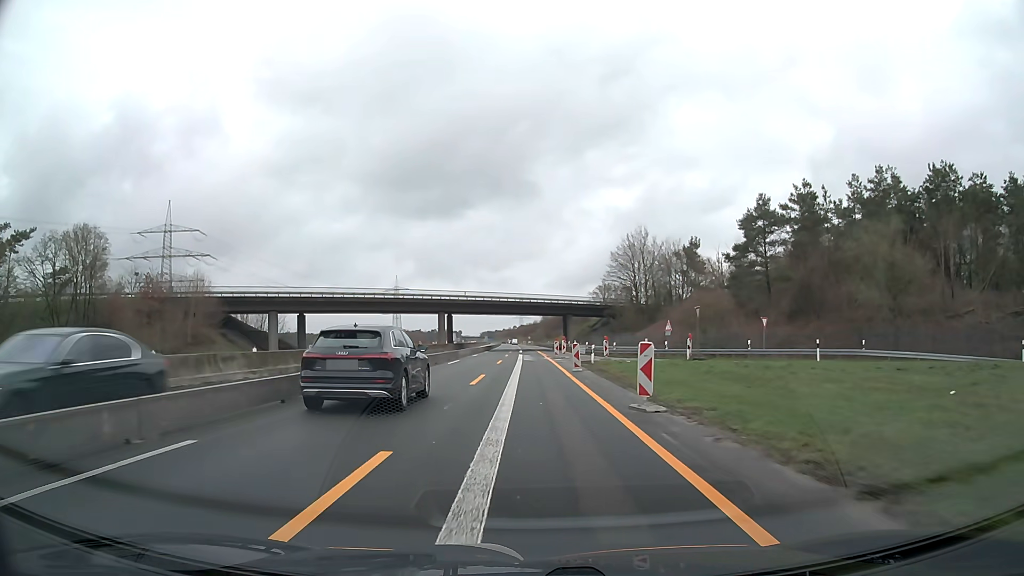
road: motorway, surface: asphalt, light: Day
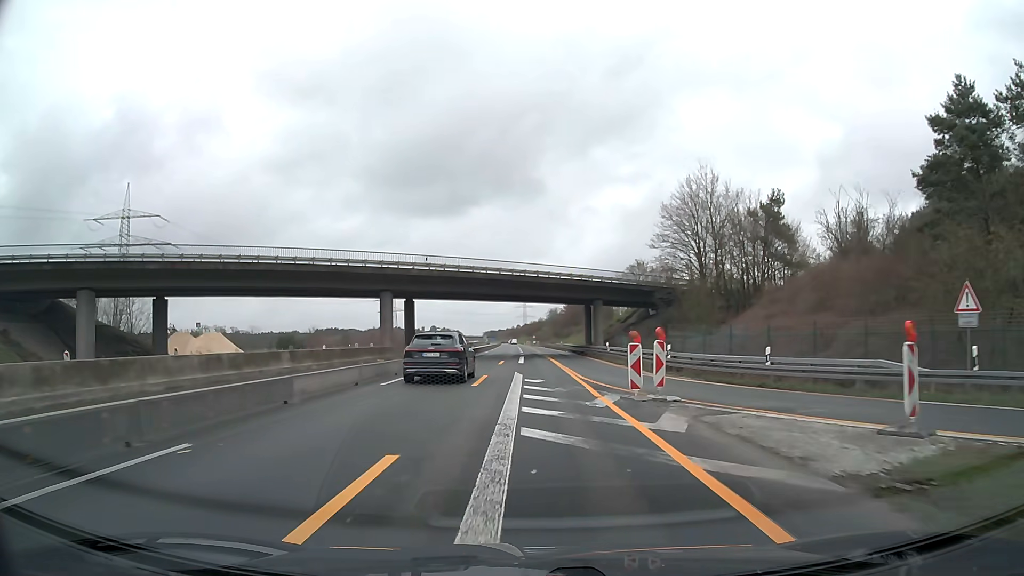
(-0.2, +36.5) m; 0°
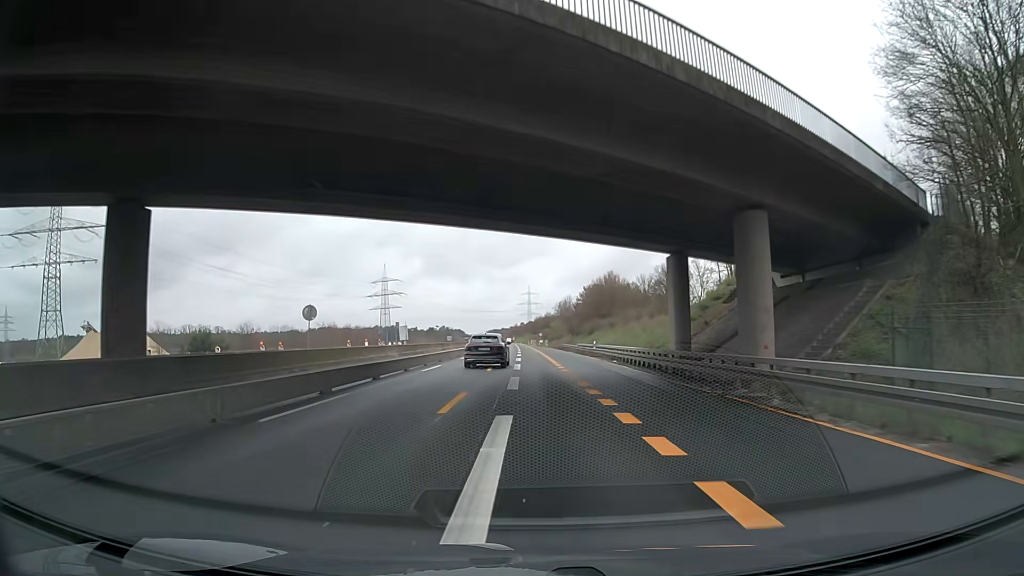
(-0.1, +45.6) m; 0°
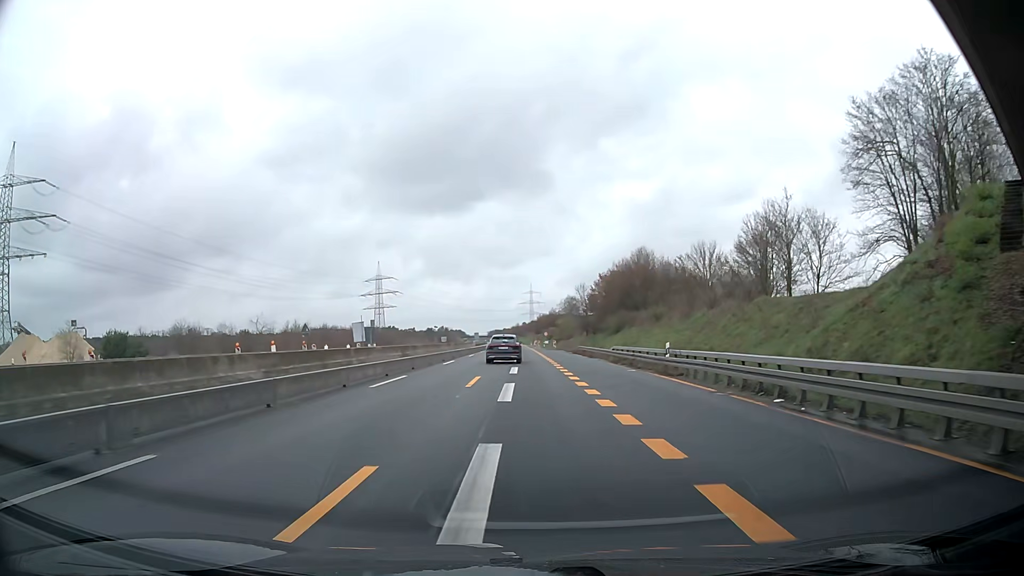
(-0.2, +27.4) m; 0°
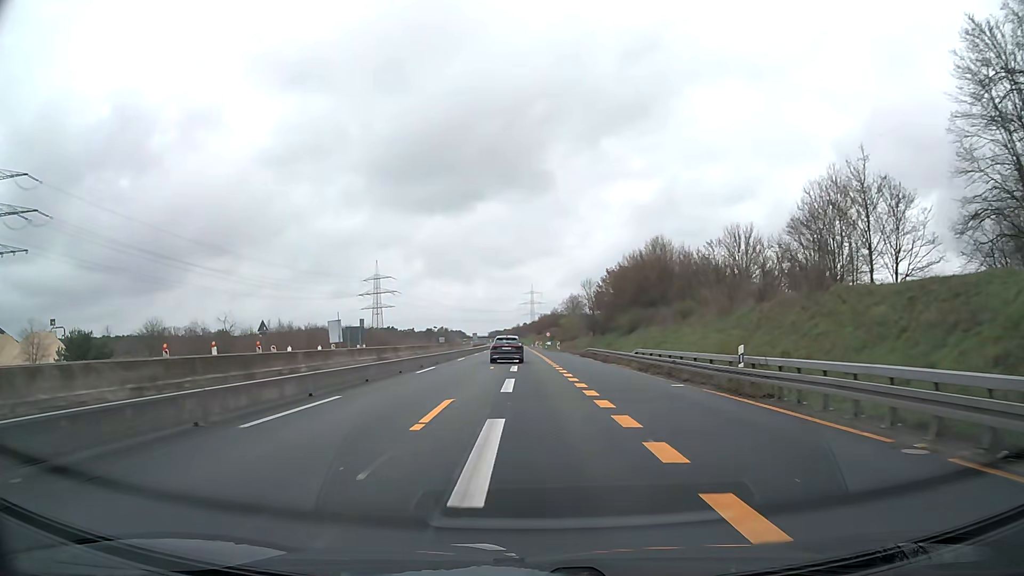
(-0.1, +9.2) m; 0°
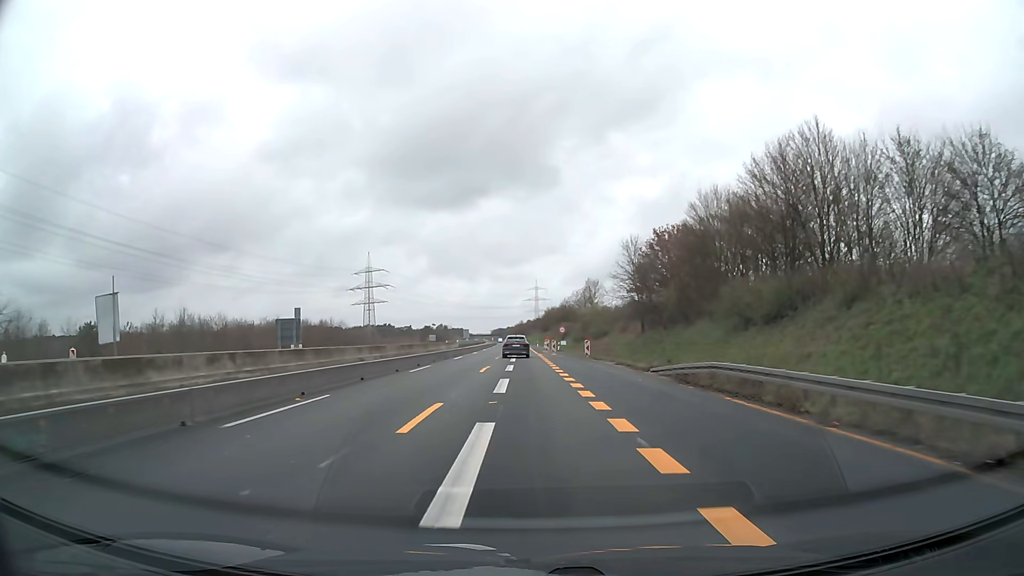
(0.0, +36.6) m; 0°
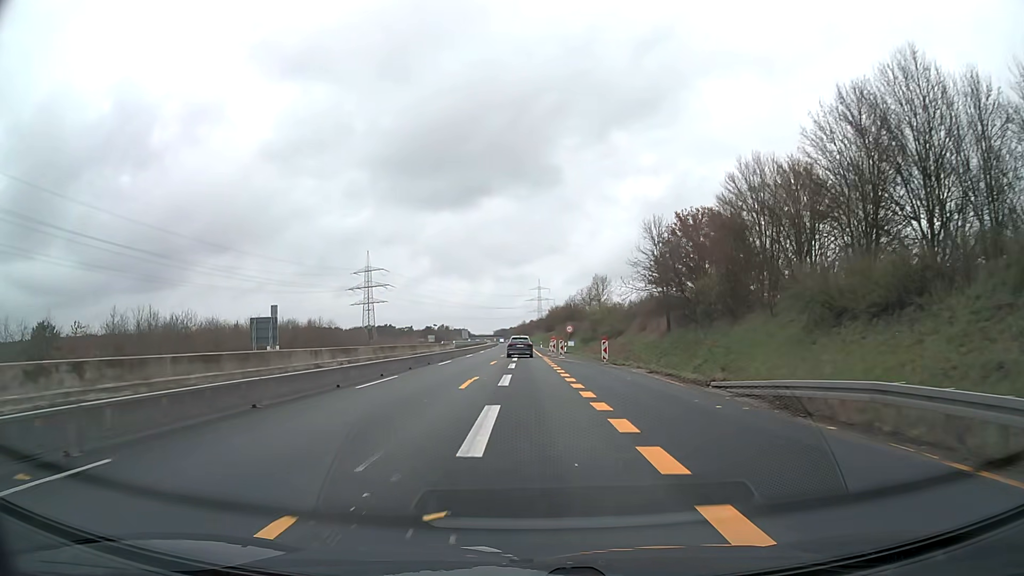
(0.0, +9.2) m; 0°
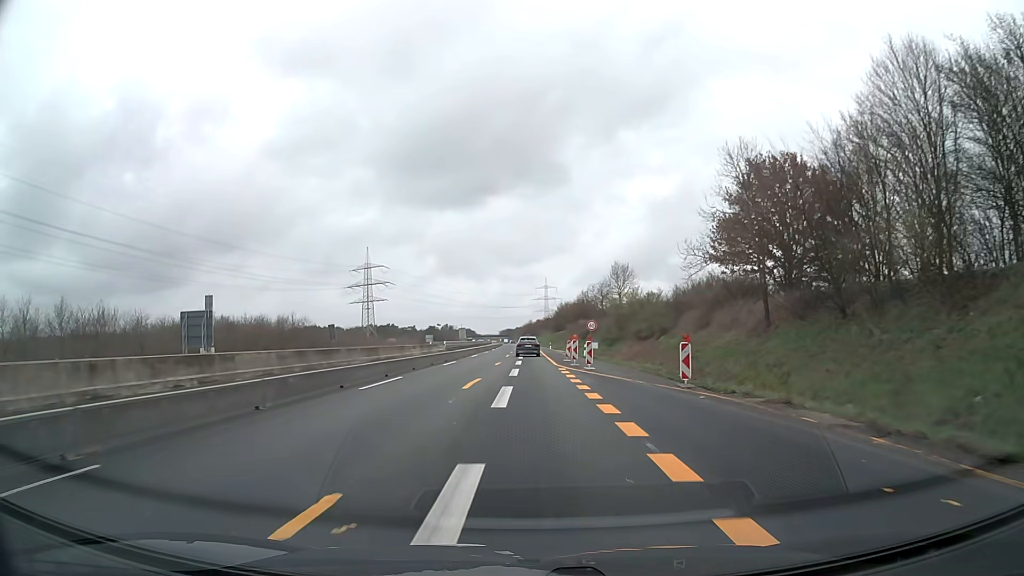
(0.0, +18.3) m; 0°
(0, +10) (0, +20) (0, +30) (0, +40) (0, +50) (0, +60) (0, +70) (0, +80) (0, +90) (0, +100) m
